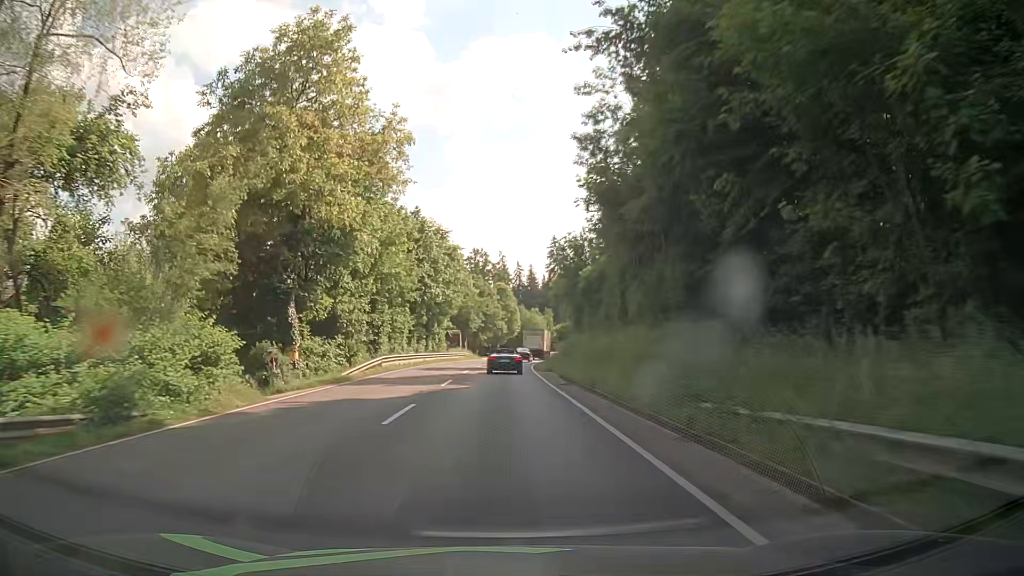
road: primary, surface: asphalt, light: Day
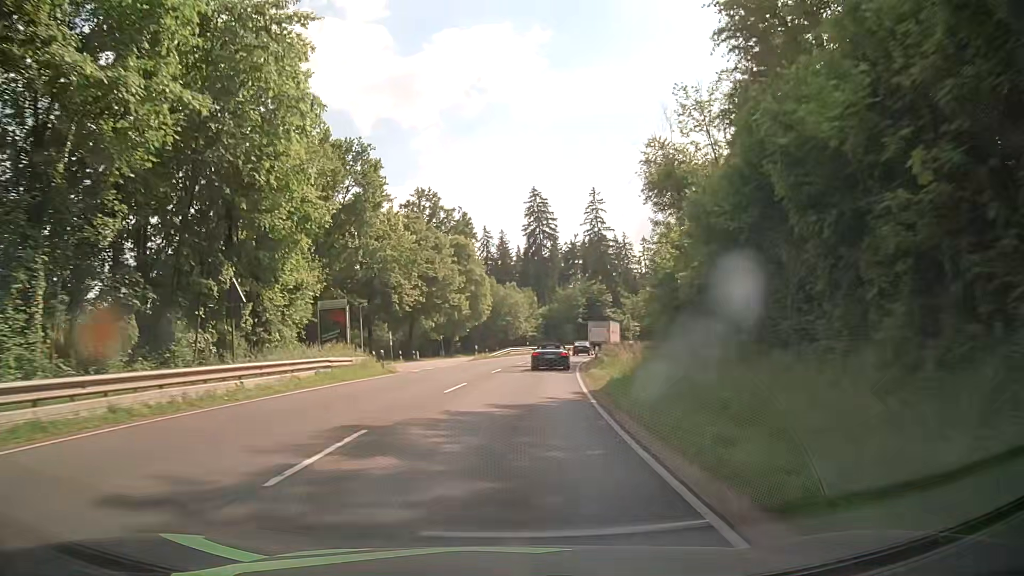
(+1.2, +53.3) m; +3°
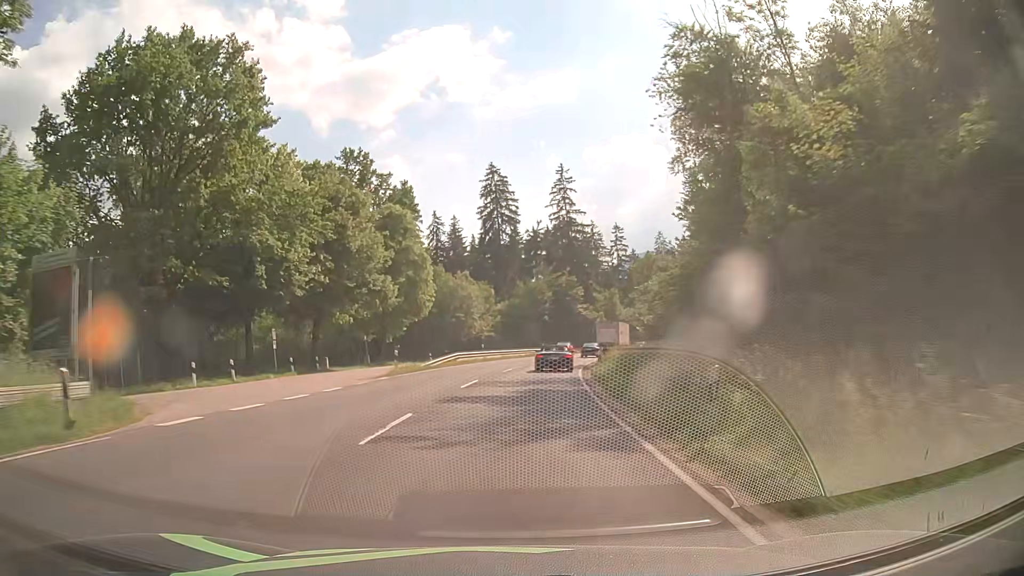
(+0.5, +21.0) m; +3°
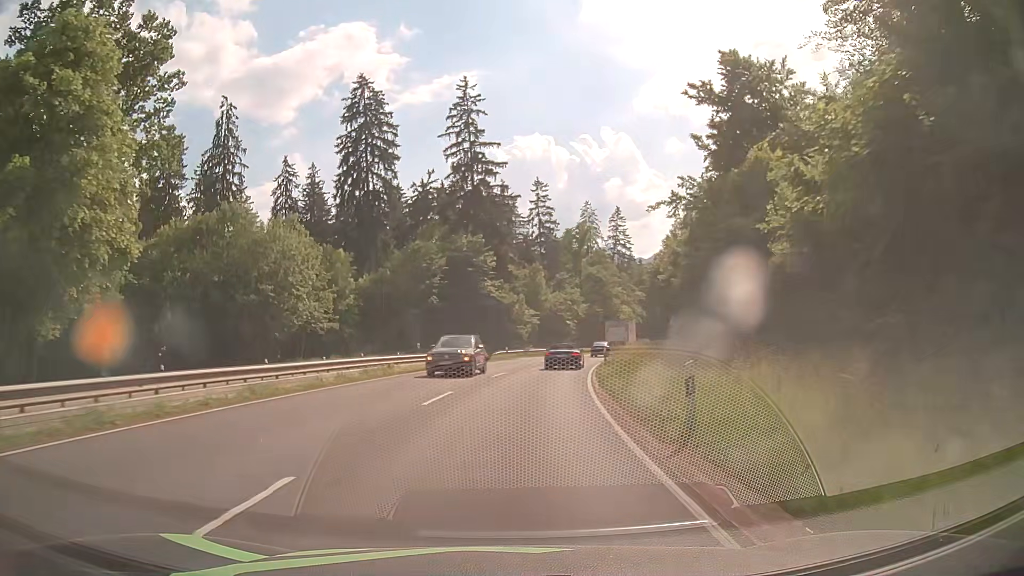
(+3.5, +41.8) m; +9°
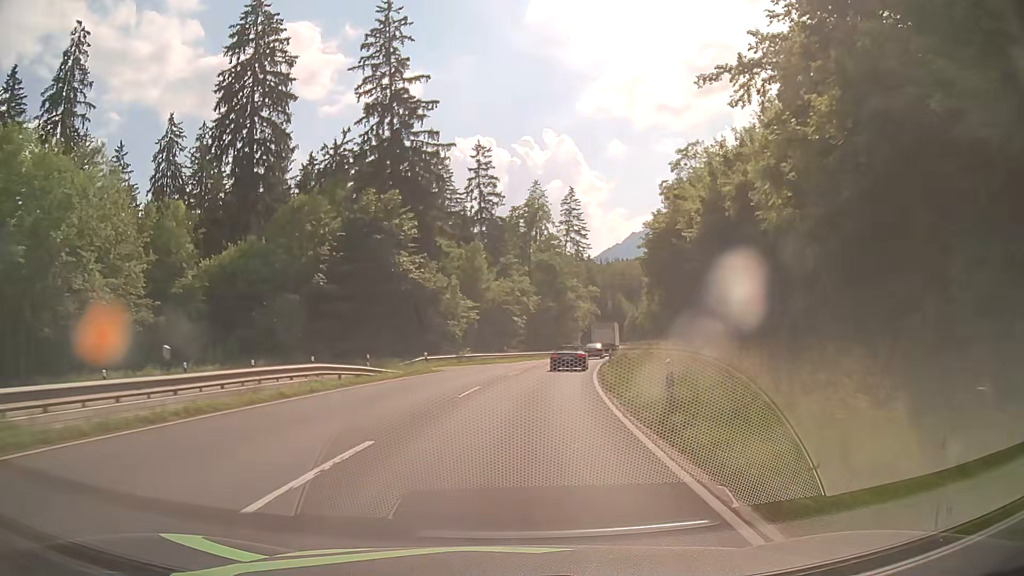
(+0.9, +21.2) m; +5°
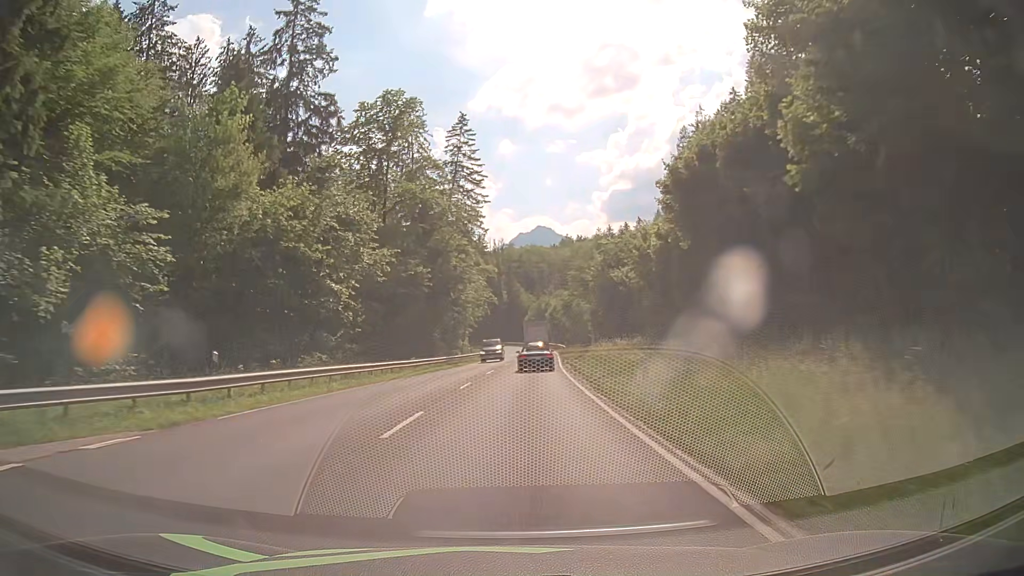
(+4.1, +42.8) m; +10°
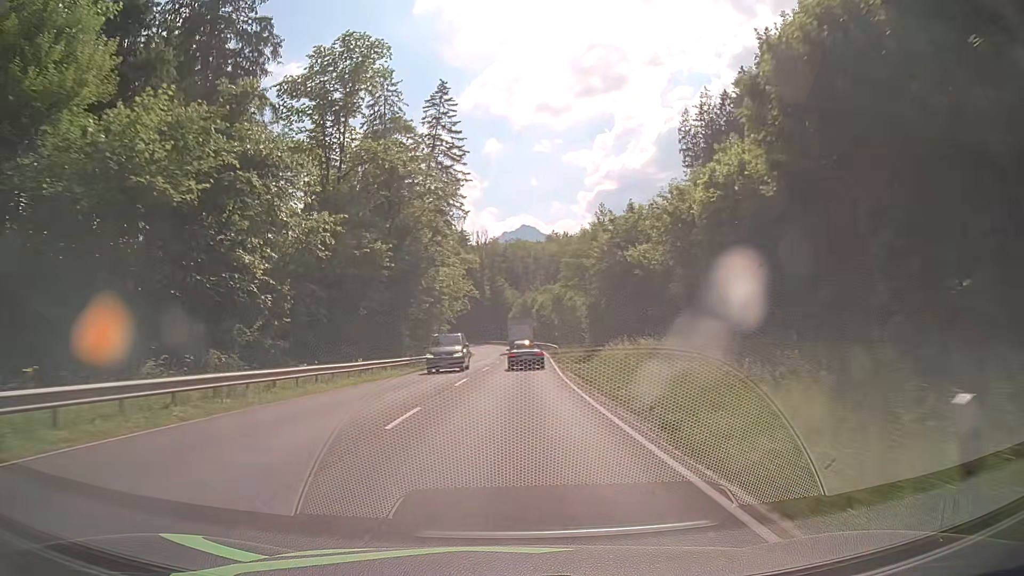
(+0.1, +10.8) m; +1°
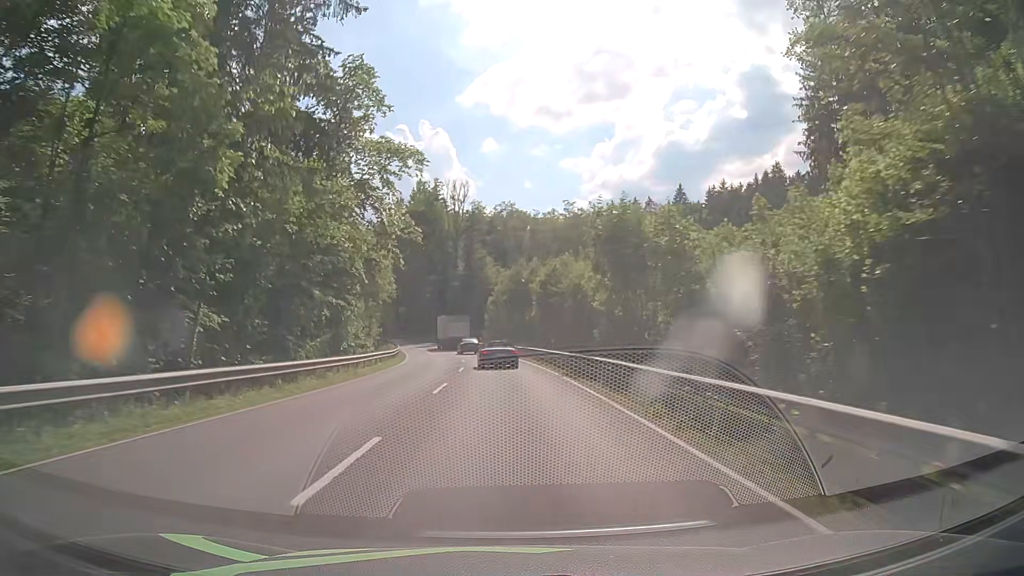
(+1.4, +53.2) m; +1°
(0, +10) (0, +20) (0, +30) (-1, +40) (-2, +50) (-3, +60) (-5, +70) (-6, +80) (-9, +89) (-11, +99) m
